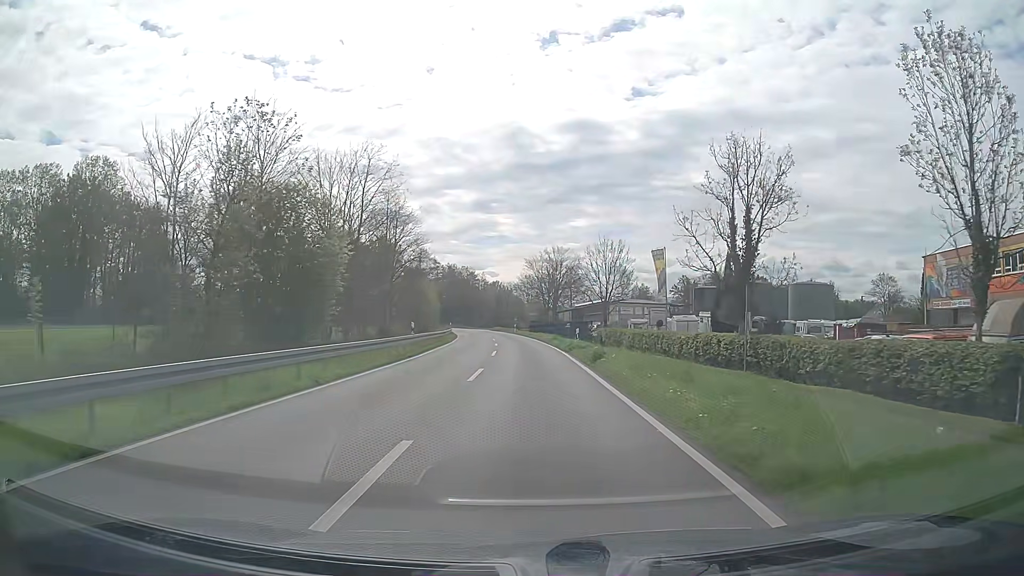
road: secondary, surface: asphalt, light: Day
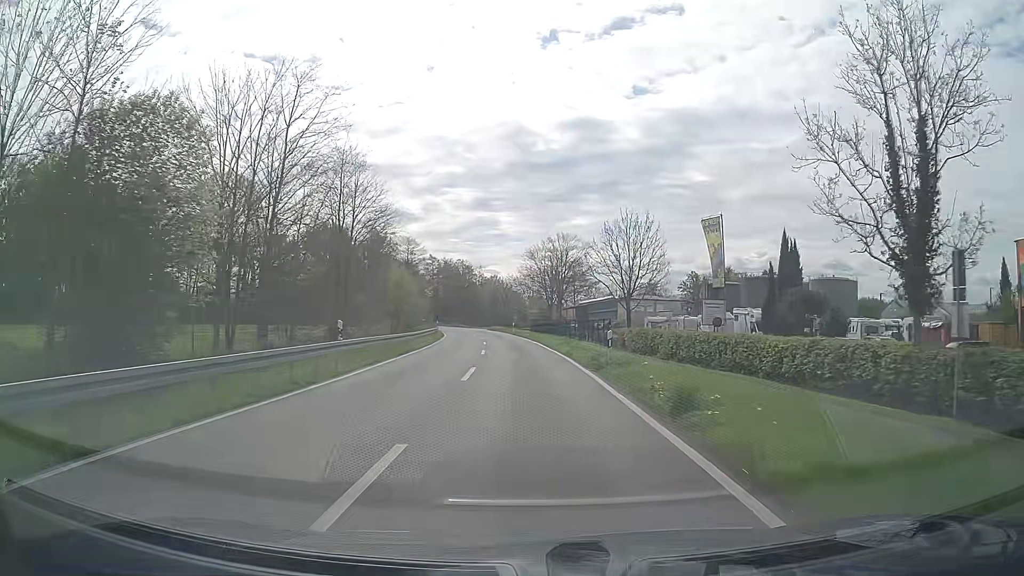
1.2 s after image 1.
(0.0, +12.5) m; 0°
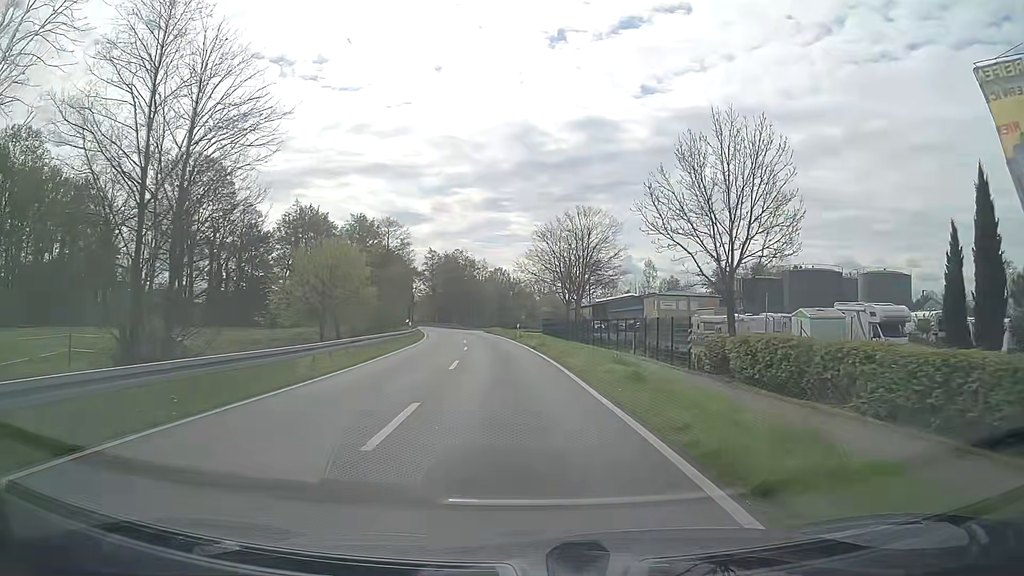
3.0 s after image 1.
(-0.1, +20.3) m; -1°
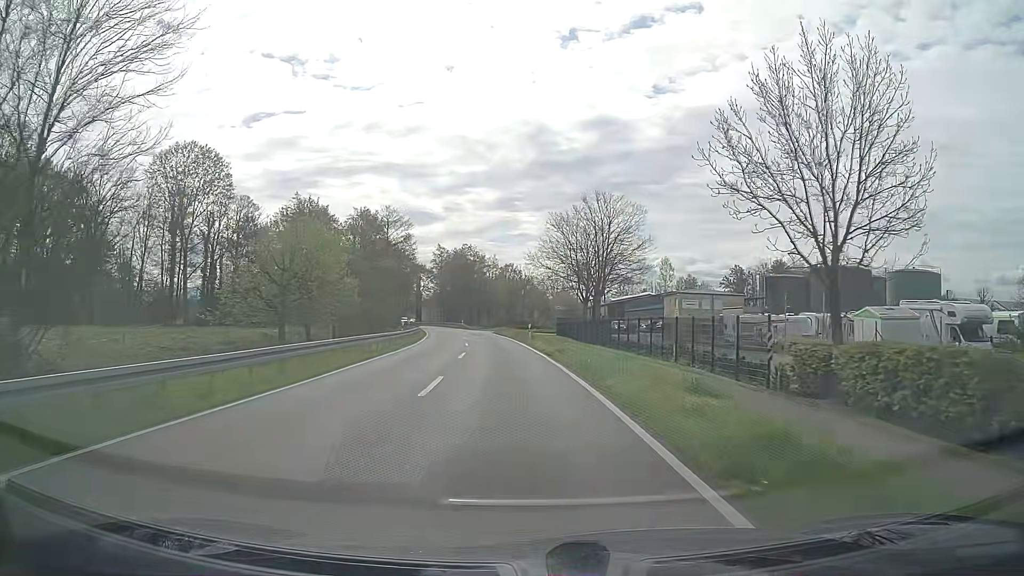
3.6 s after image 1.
(-0.1, +7.2) m; -2°
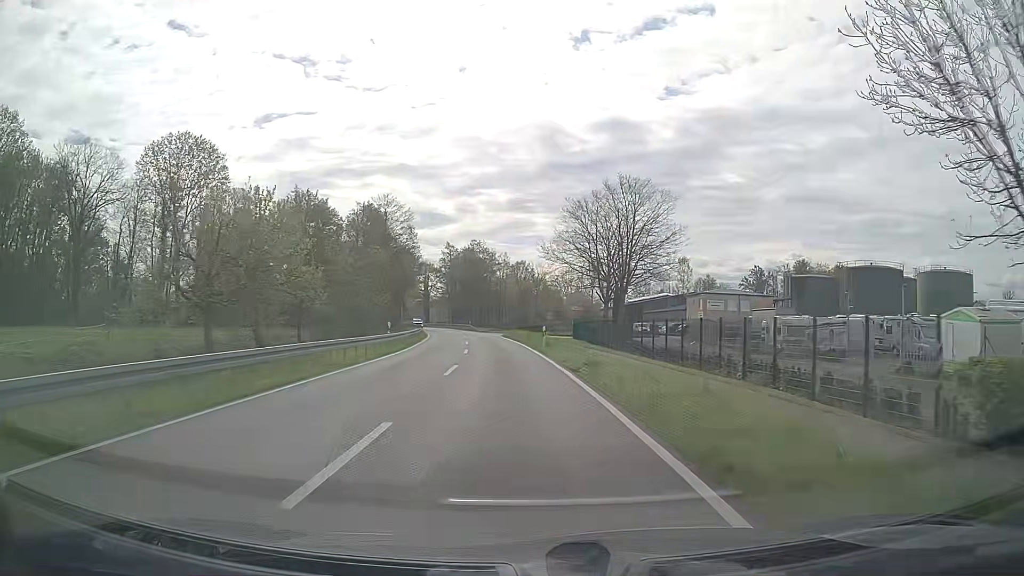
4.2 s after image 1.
(0.0, +7.4) m; 0°
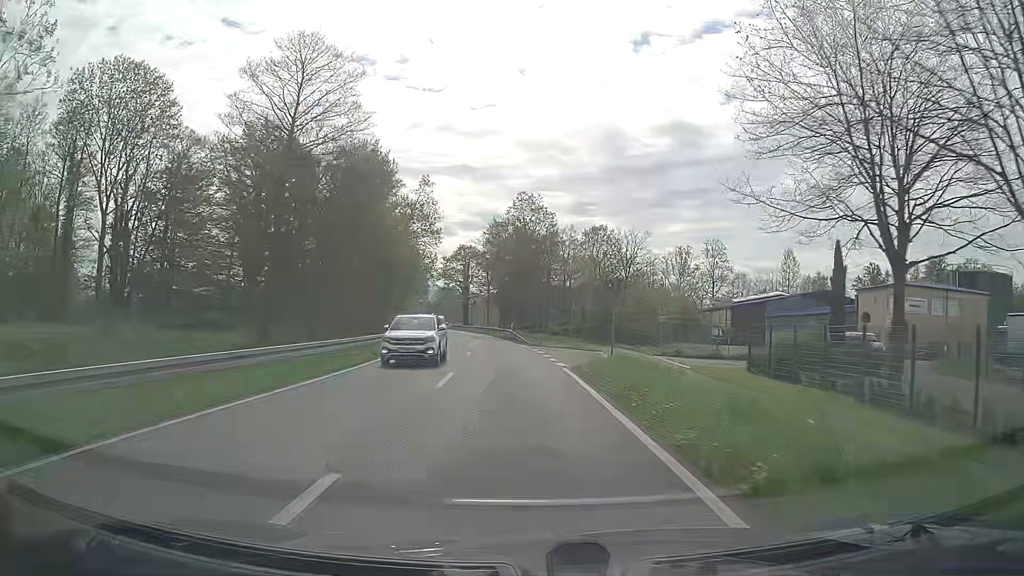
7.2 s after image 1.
(-2.0, +39.5) m; -5°
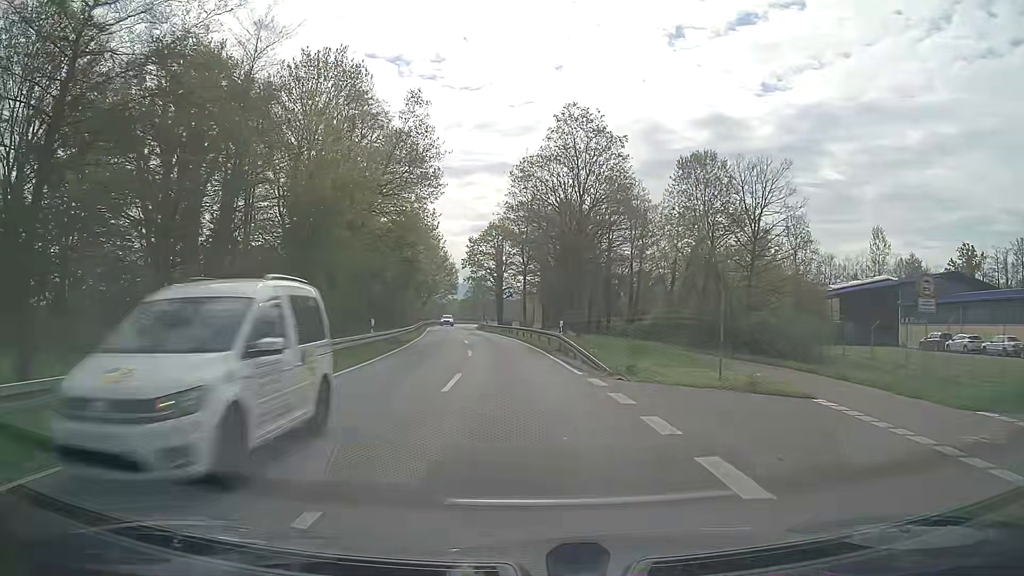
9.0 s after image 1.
(-0.7, +25.5) m; -4°
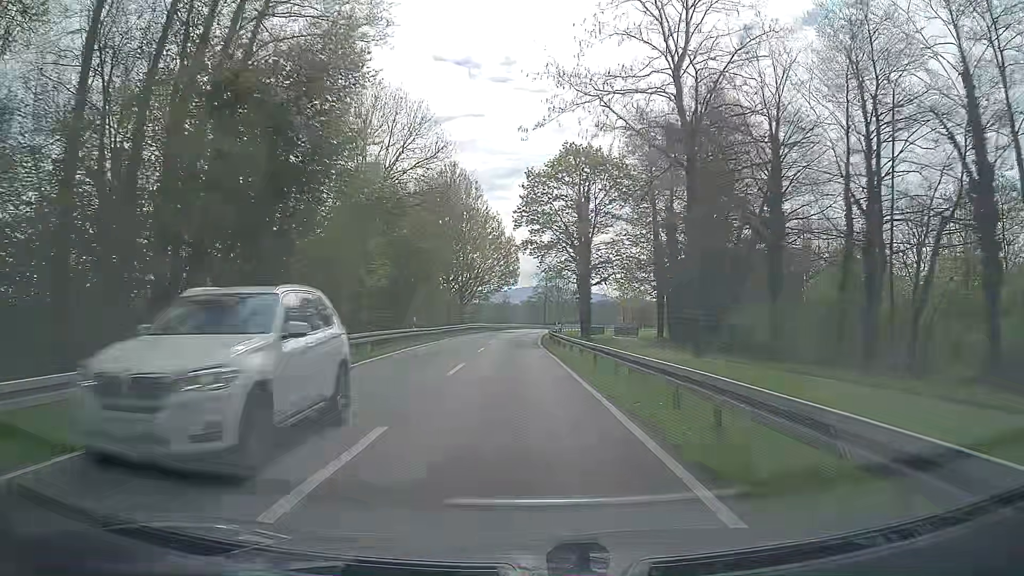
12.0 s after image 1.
(-2.5, +44.6) m; -6°
(0, +10) (0, +20) (-1, +30) (-1, +40) (-1, +50) (-1, +60) (0, +70) (0, +80) (+1, +90) (+2, +100) m
